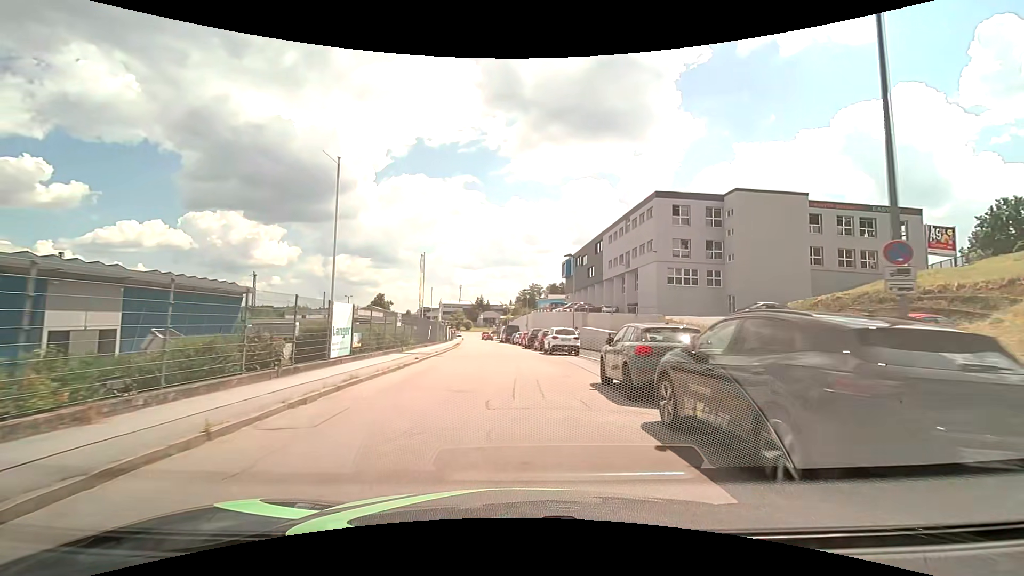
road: residential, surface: asphalt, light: Day
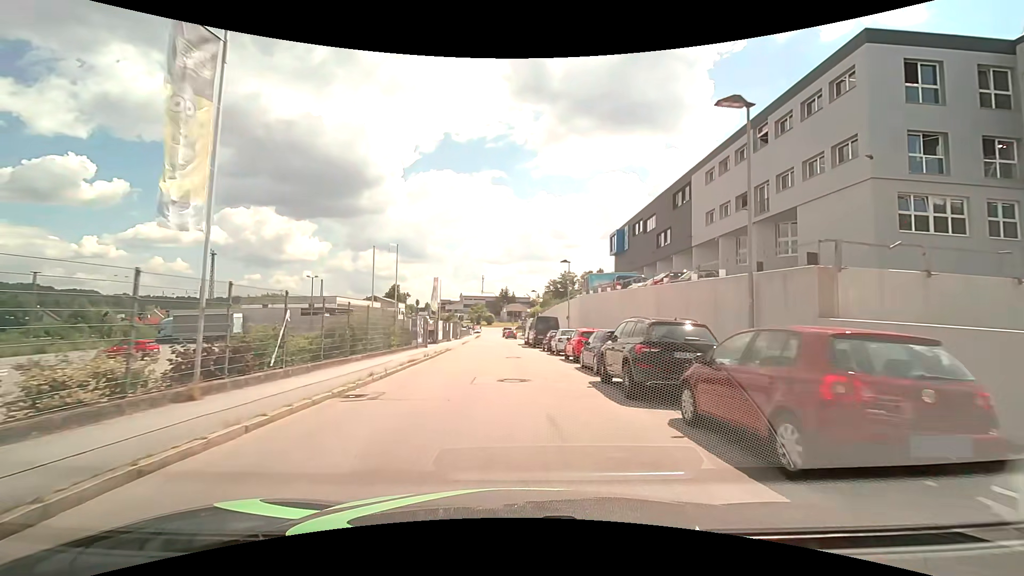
(-0.7, +29.1) m; -3°
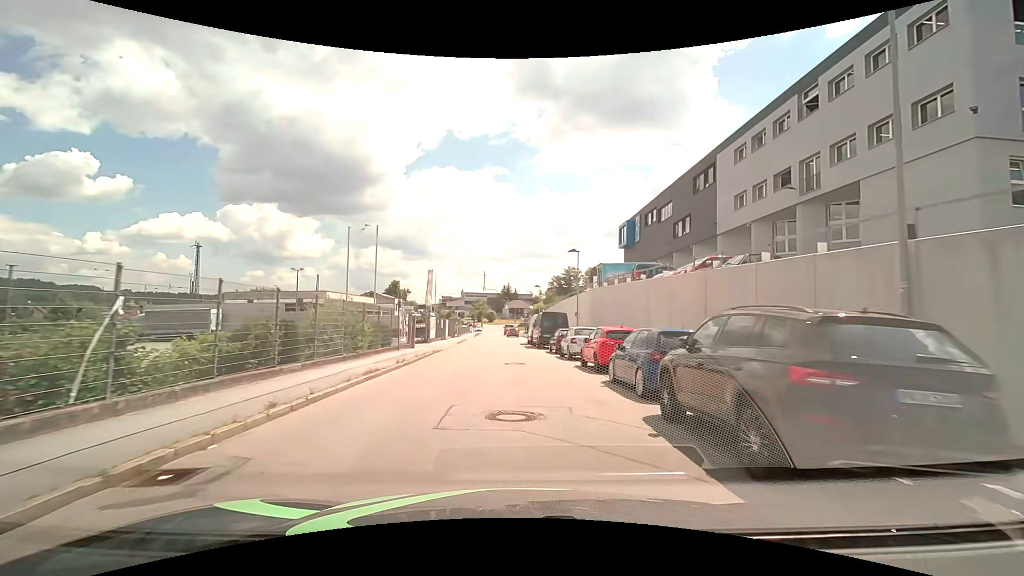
(0.0, +5.4) m; 0°
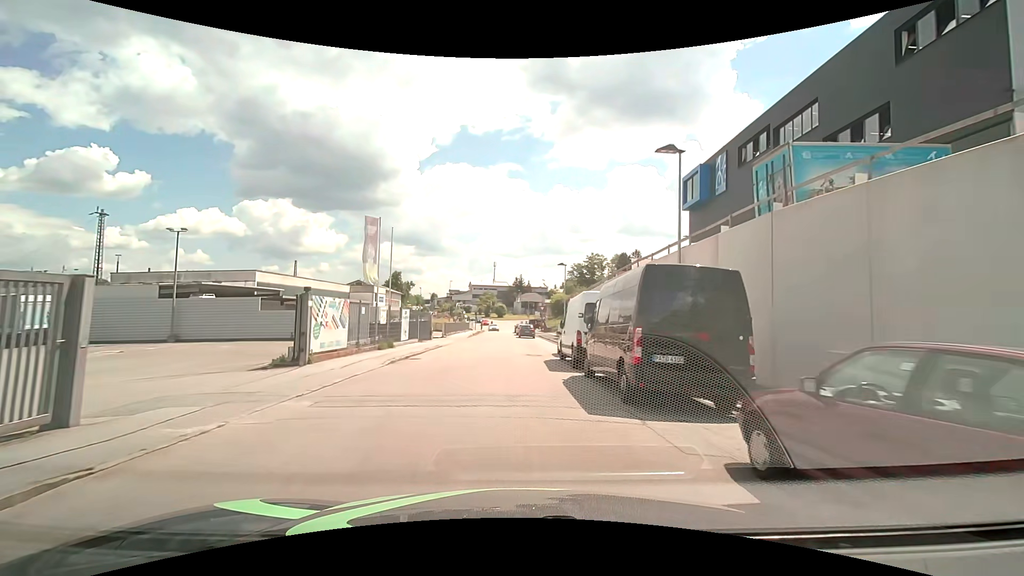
(-0.5, +24.6) m; -2°
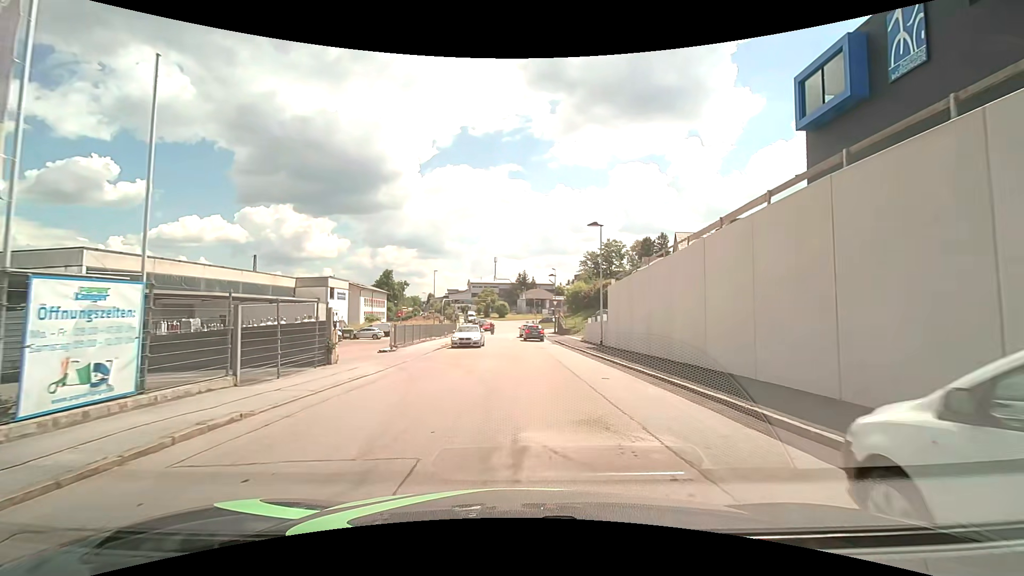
(-0.1, +21.7) m; 0°
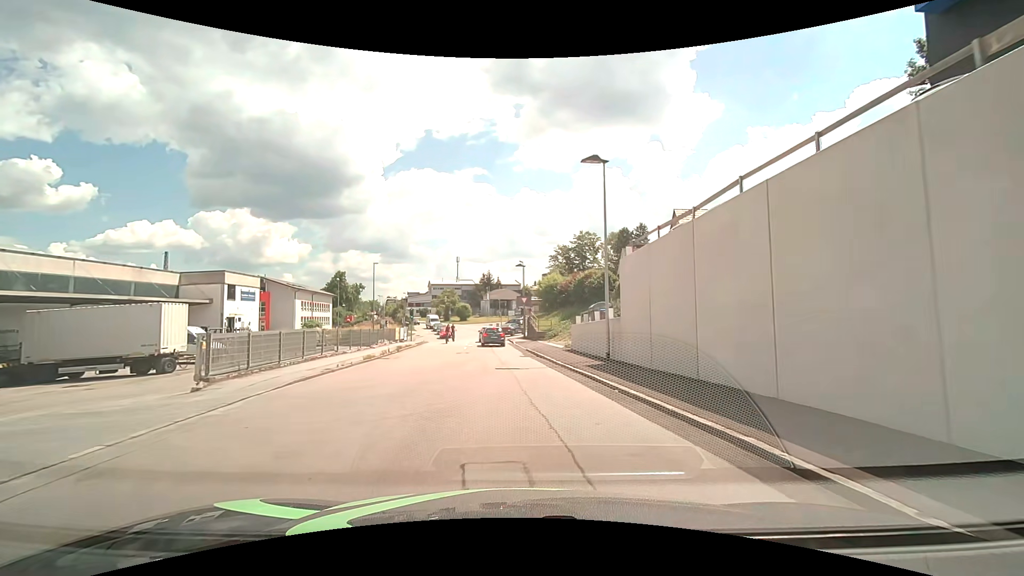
(+0.3, +13.9) m; +3°
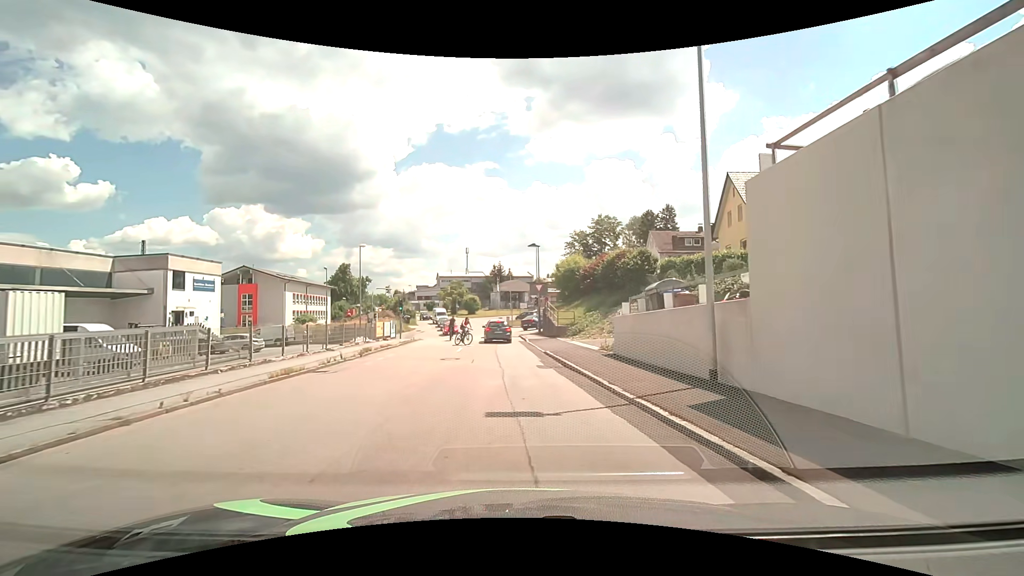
(-0.1, +9.5) m; -2°
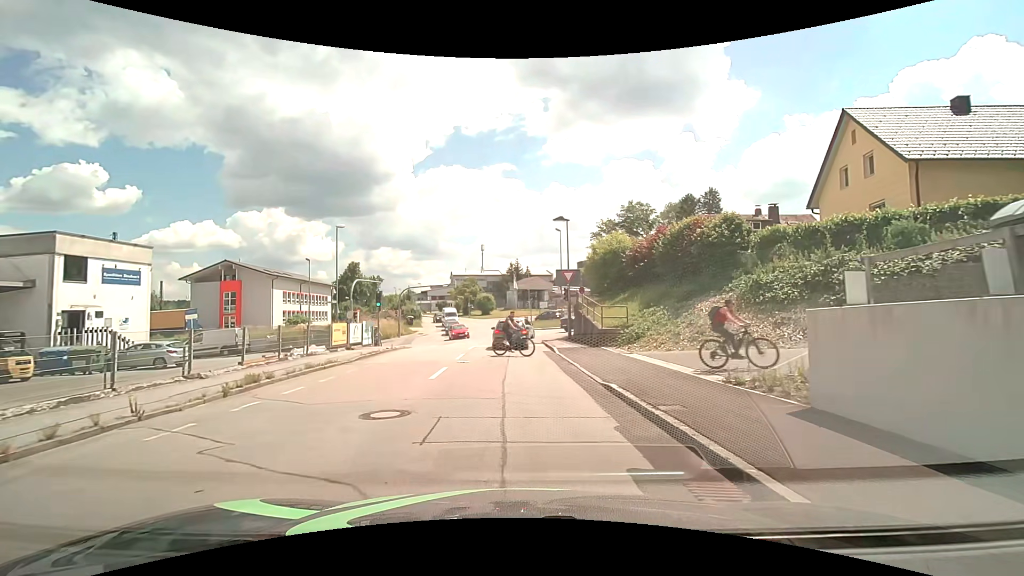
(-0.1, +11.2) m; -2°
